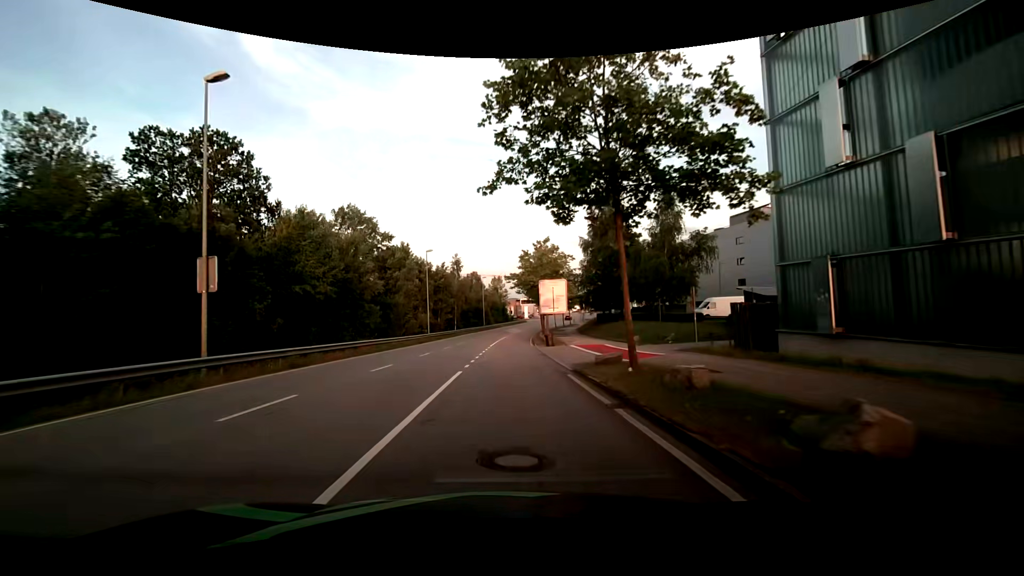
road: secondary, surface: asphalt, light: Day
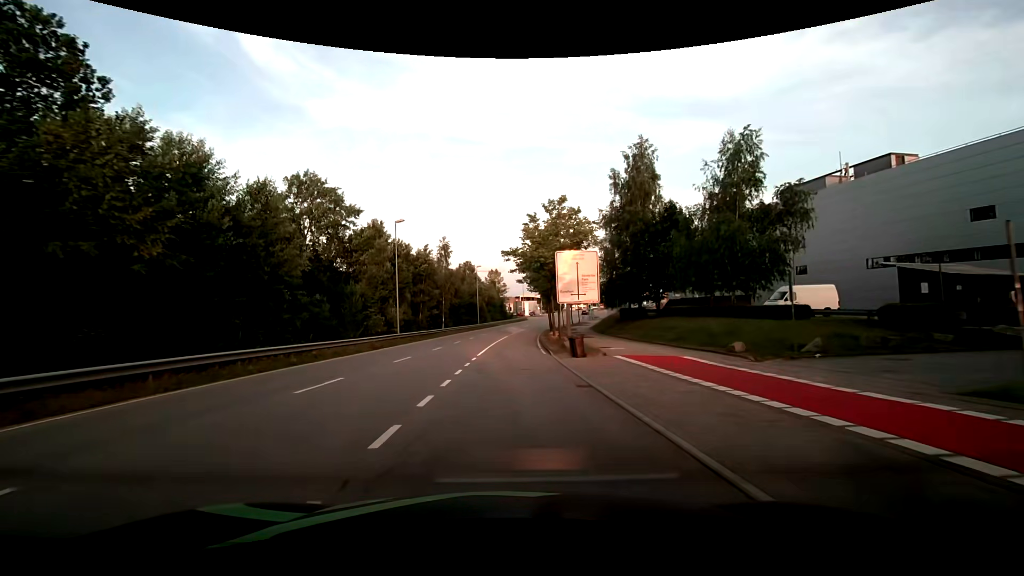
(0.0, +15.1) m; +1°
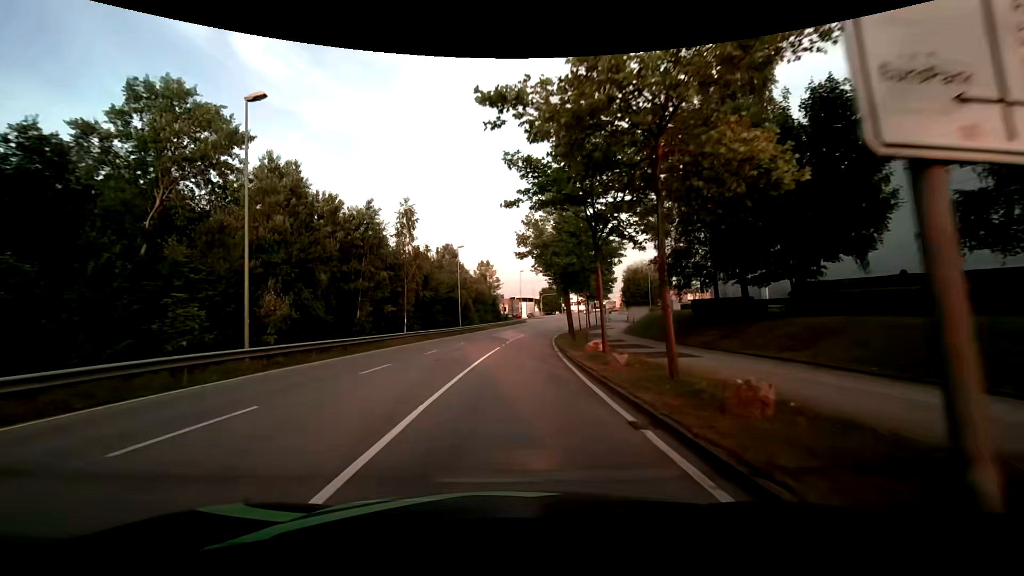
(0.0, +23.1) m; 0°
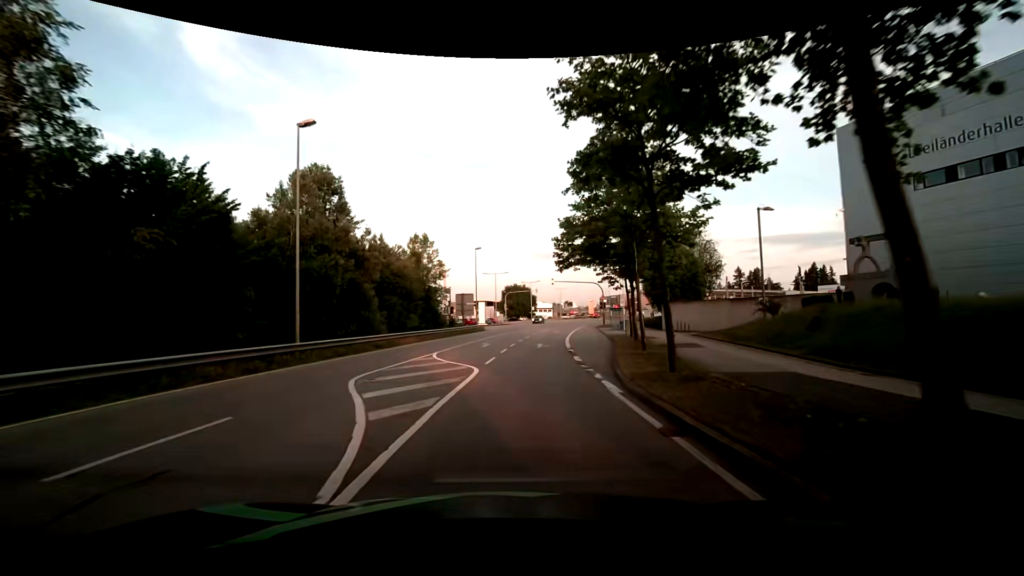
(+1.4, +36.6) m; +5°
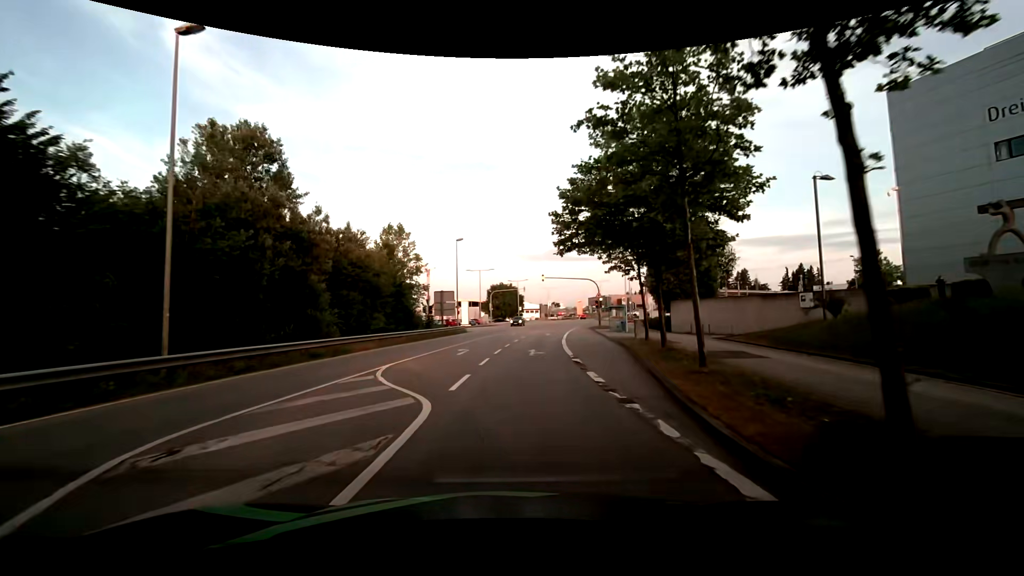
(0.0, +6.9) m; +1°
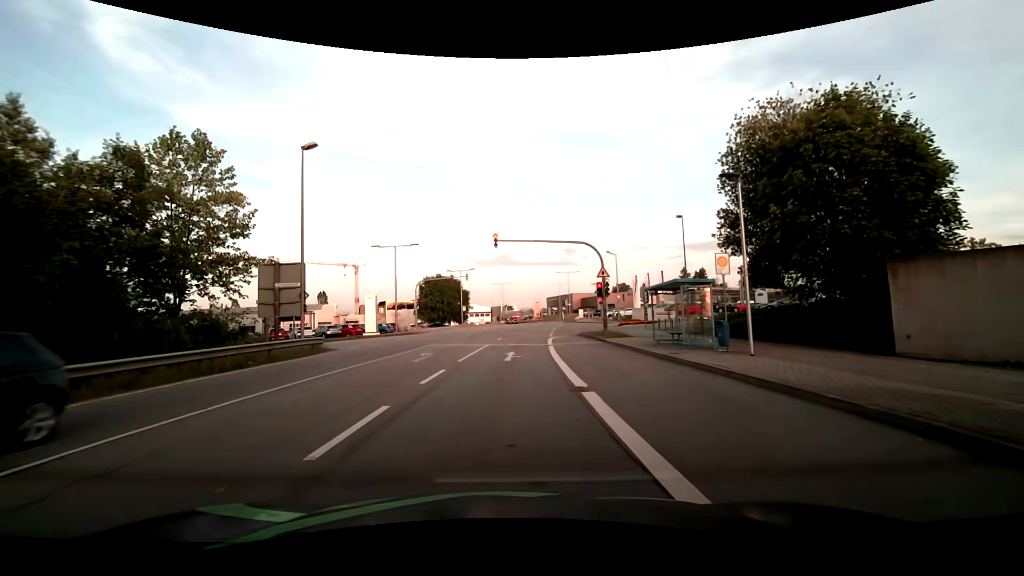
(+1.6, +28.6) m; +6°
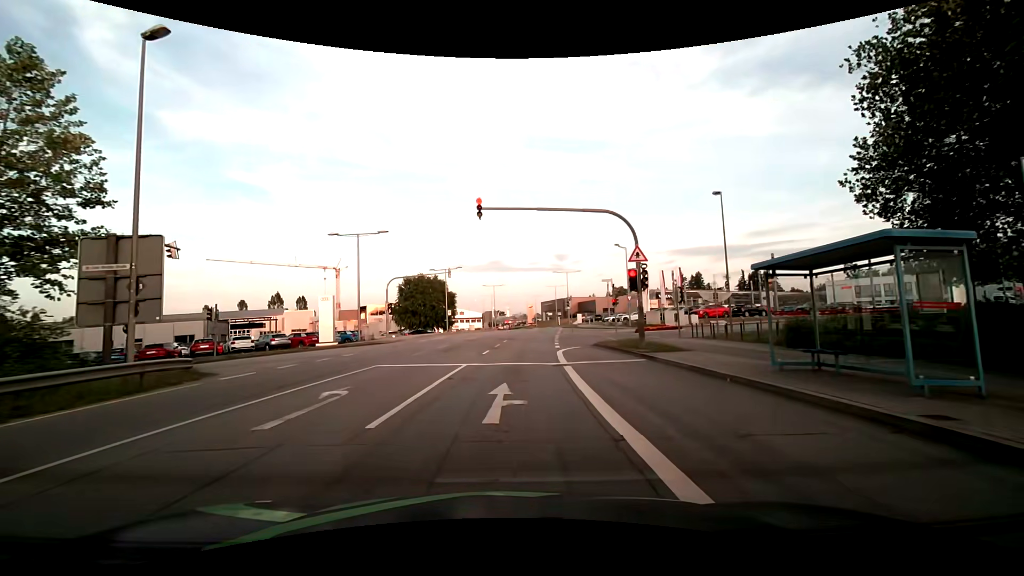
(0.0, +9.7) m; 0°
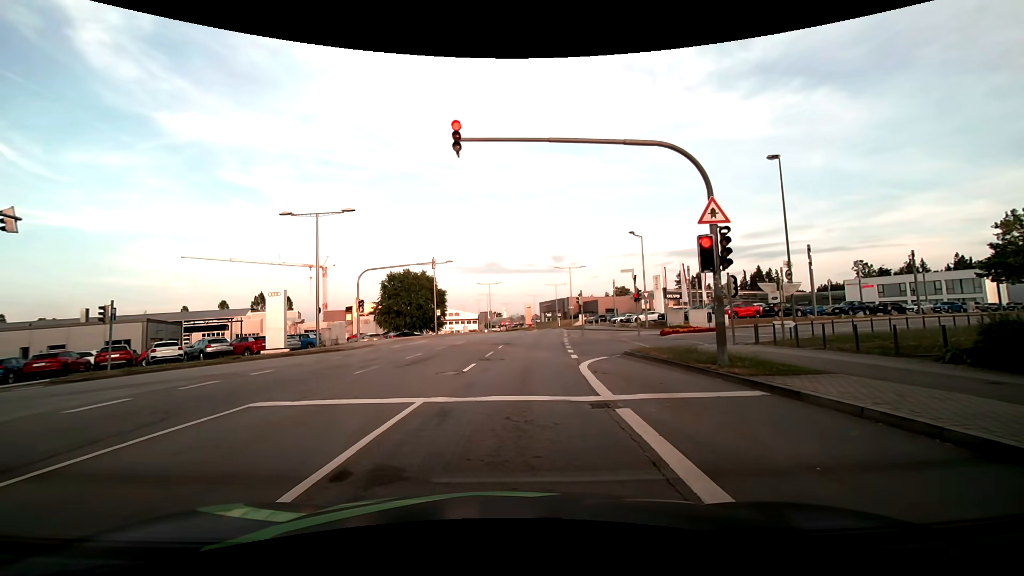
(+0.1, +7.8) m; 0°
(0, +10) (0, +20) (+1, +30) (+2, +40) (+4, +50) (+5, +60) (+6, +70) (+7, +80) (+8, +90) (+8, +100) m
